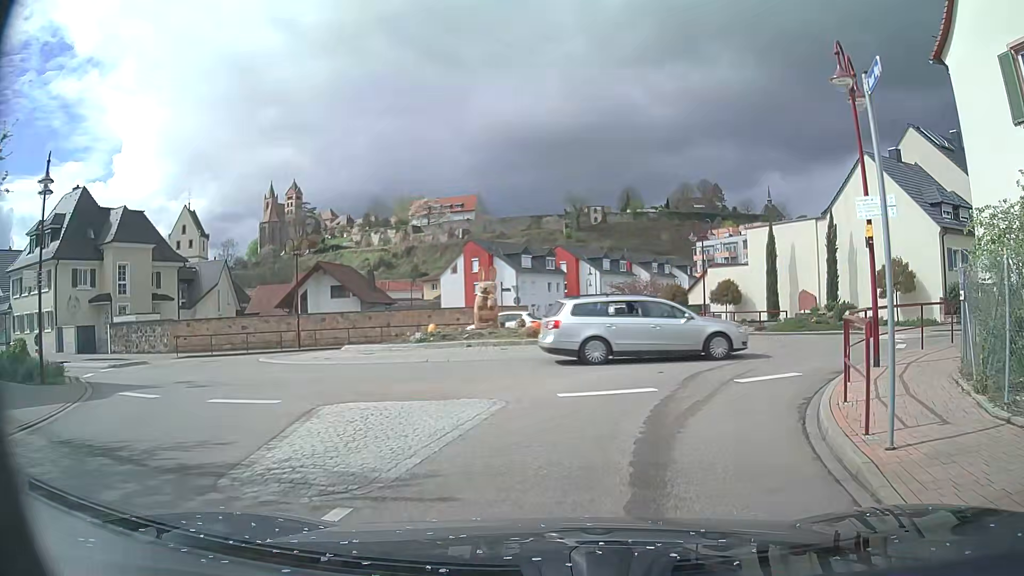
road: tertiary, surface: asphalt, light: Day
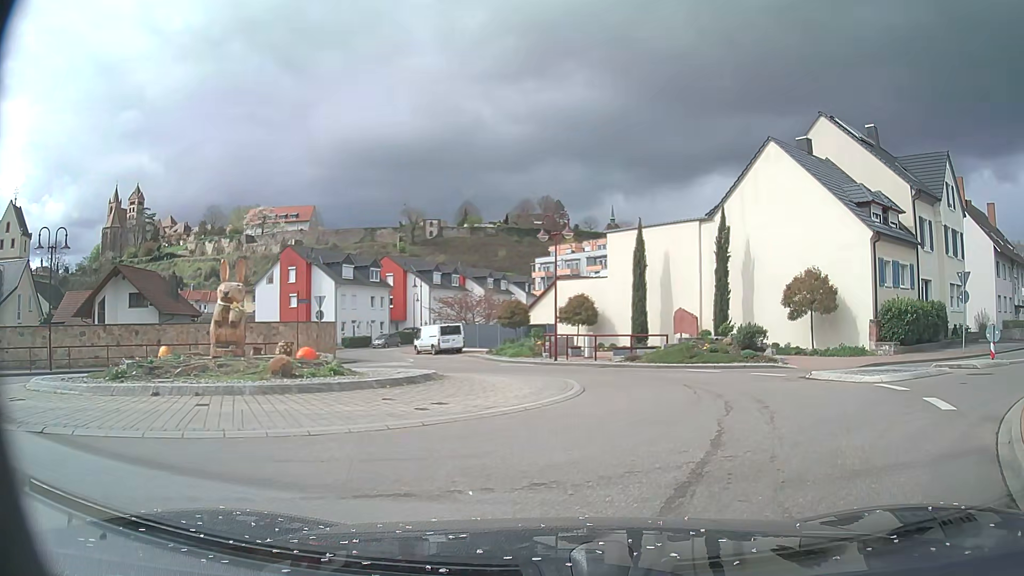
(+1.0, +8.8) m; +16°
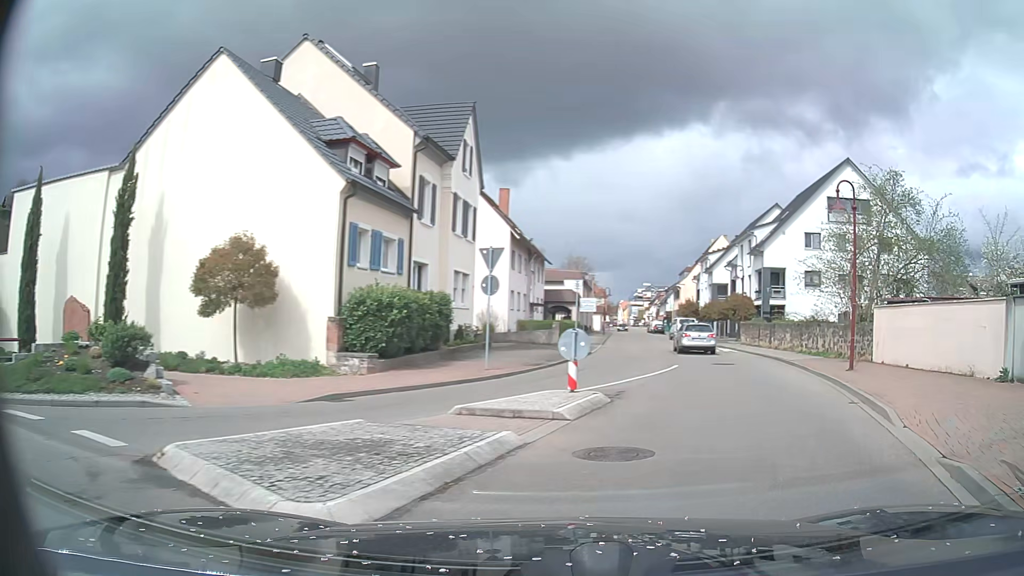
(+3.6, +10.2) m; +43°
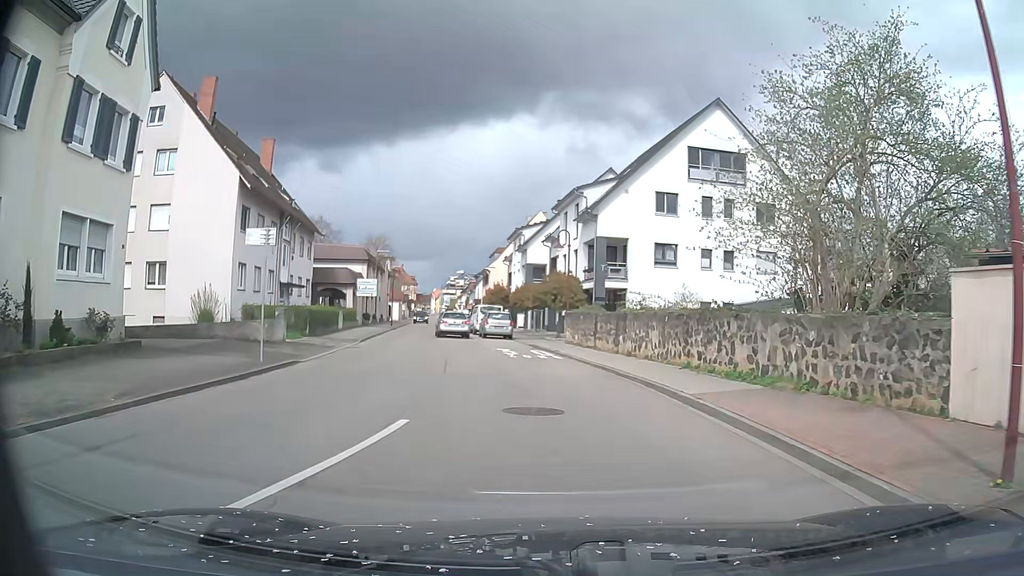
(+3.6, +14.0) m; +18°
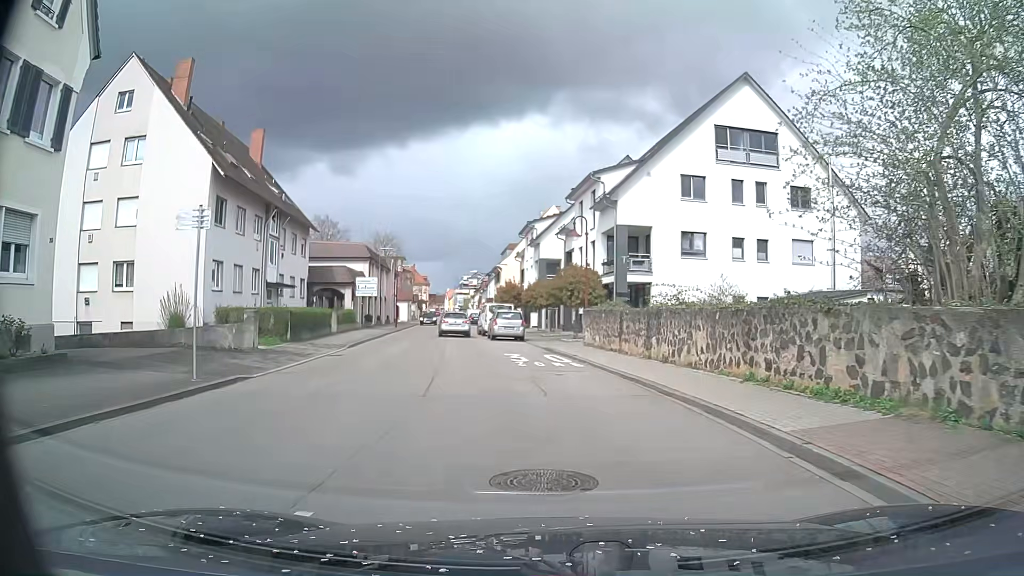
(-0.1, +4.0) m; -2°
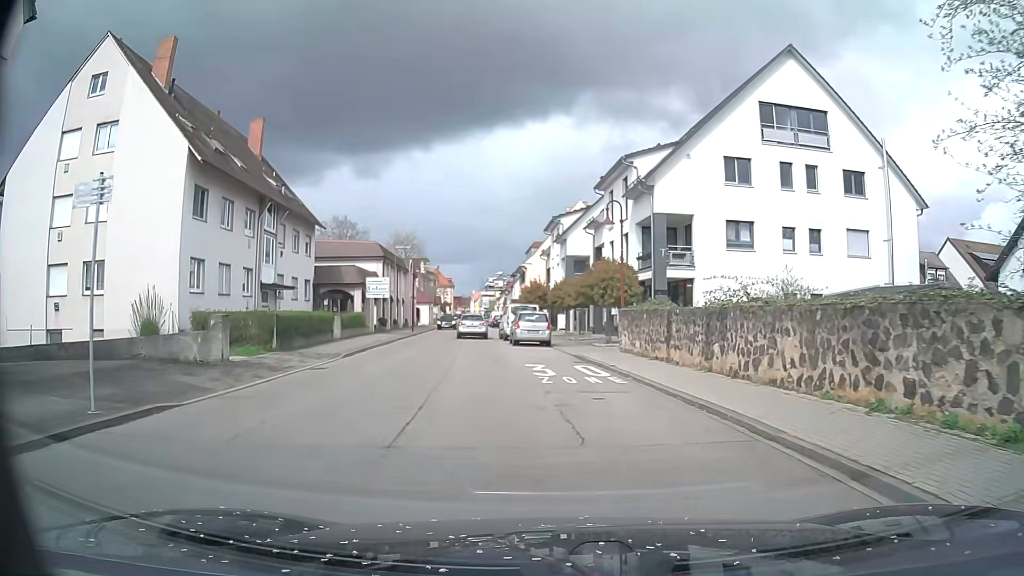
(-0.1, +4.1) m; -2°
